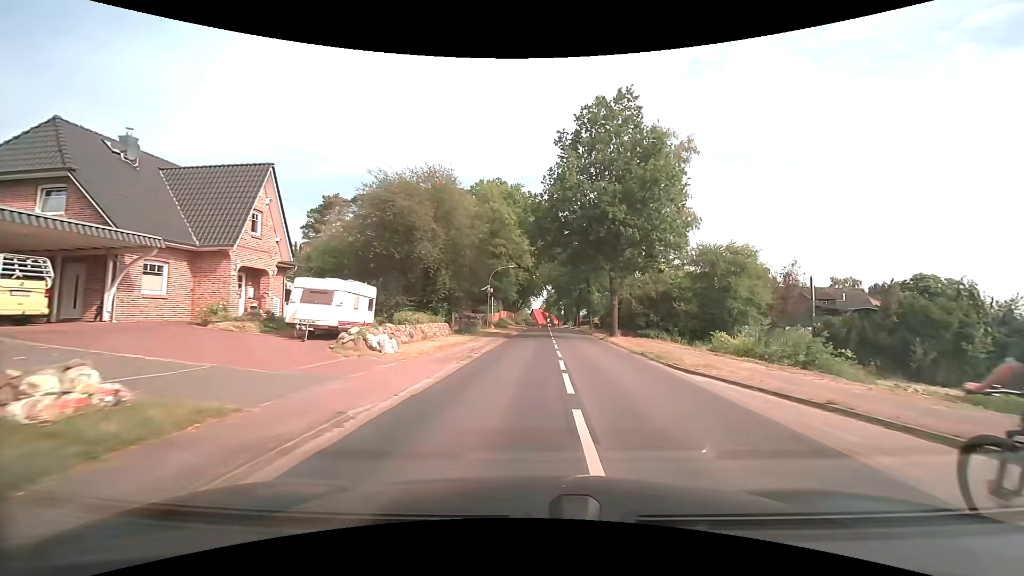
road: secondary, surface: asphalt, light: Day
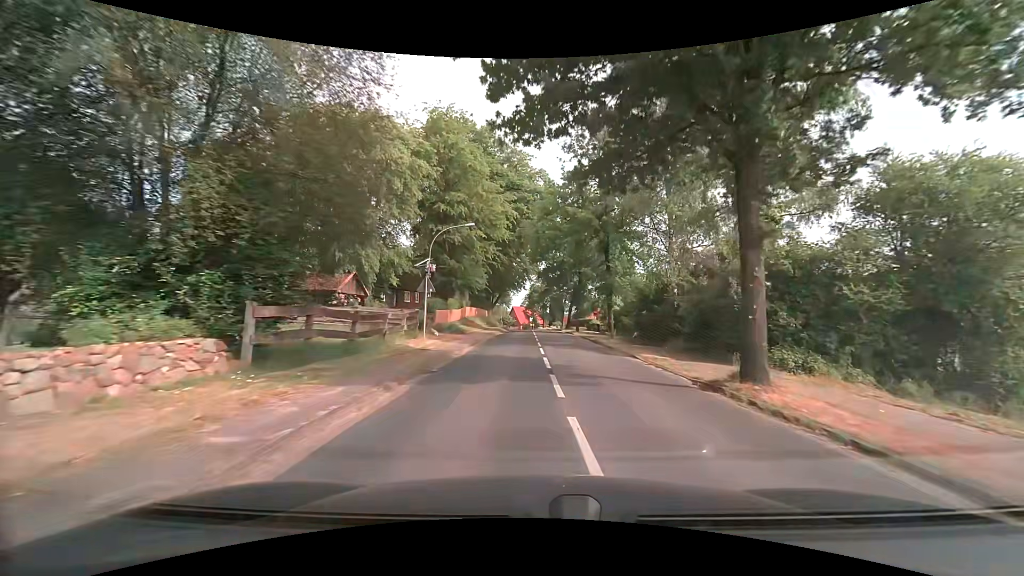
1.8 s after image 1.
(+0.5, +22.1) m; +2°
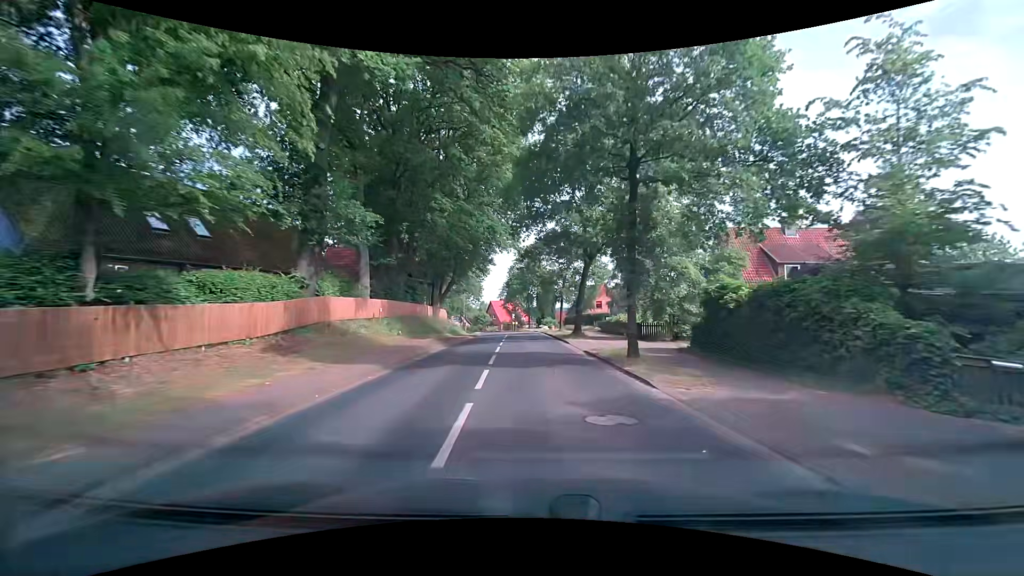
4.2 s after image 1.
(+0.9, +31.2) m; +2°
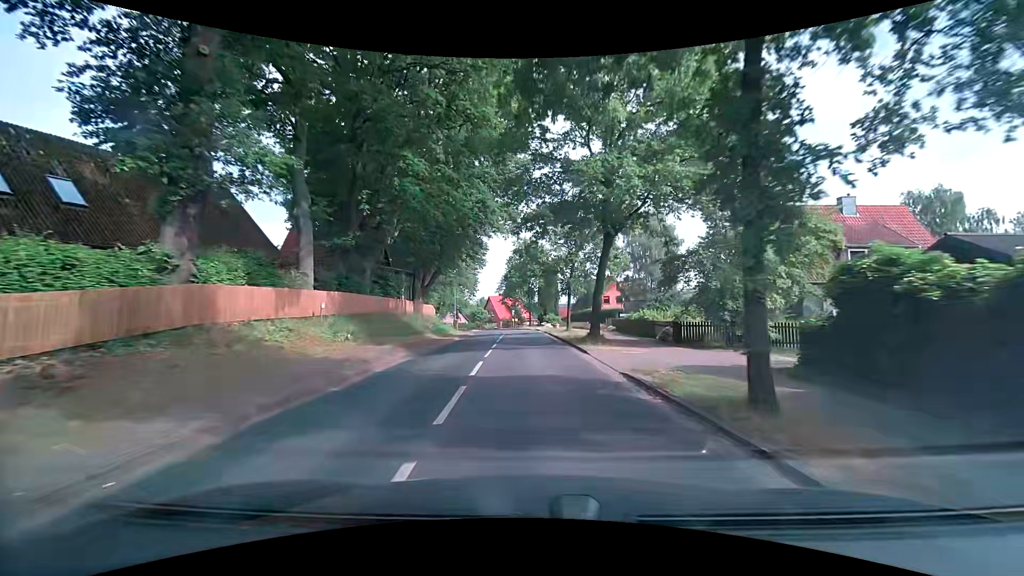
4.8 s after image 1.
(-0.1, +7.6) m; -1°
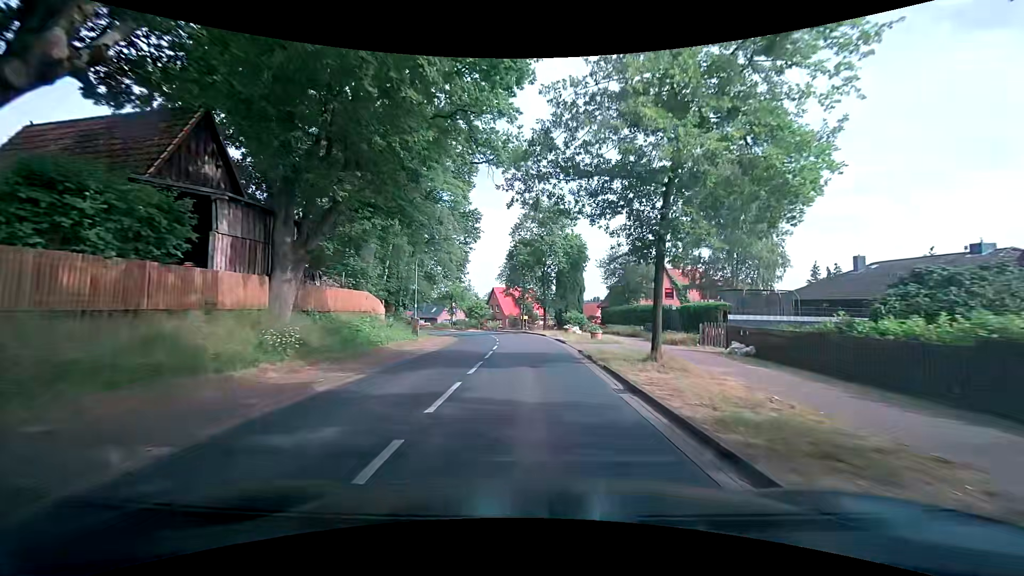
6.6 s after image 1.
(-0.3, +21.9) m; -2°
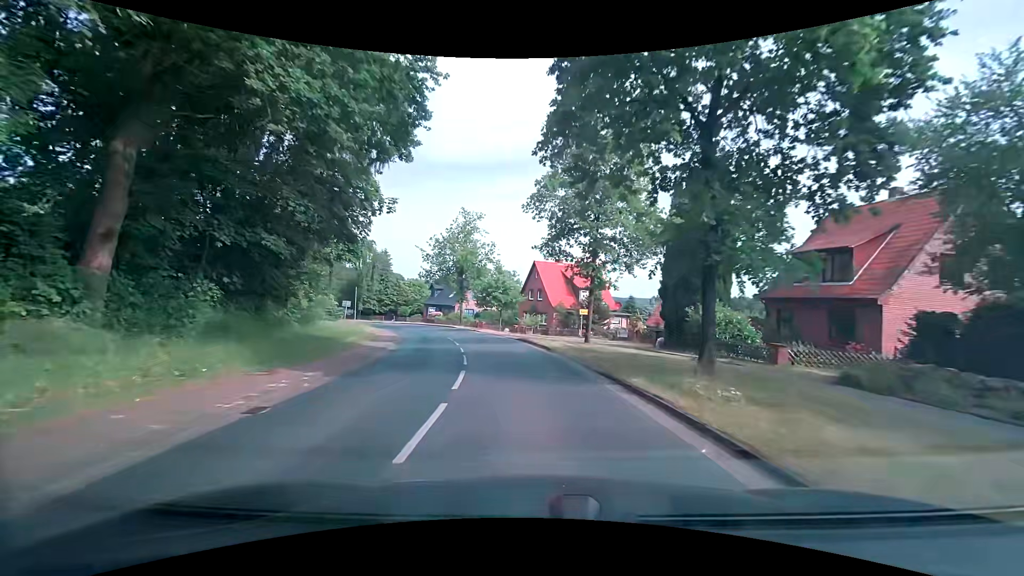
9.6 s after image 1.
(-1.0, +34.3) m; -6°
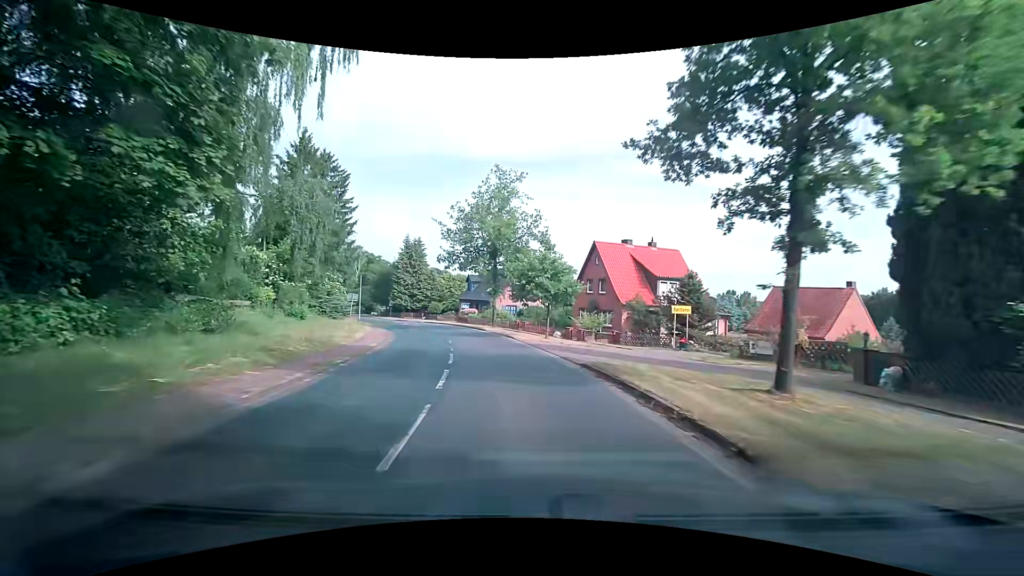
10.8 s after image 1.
(-0.5, +13.9) m; -5°
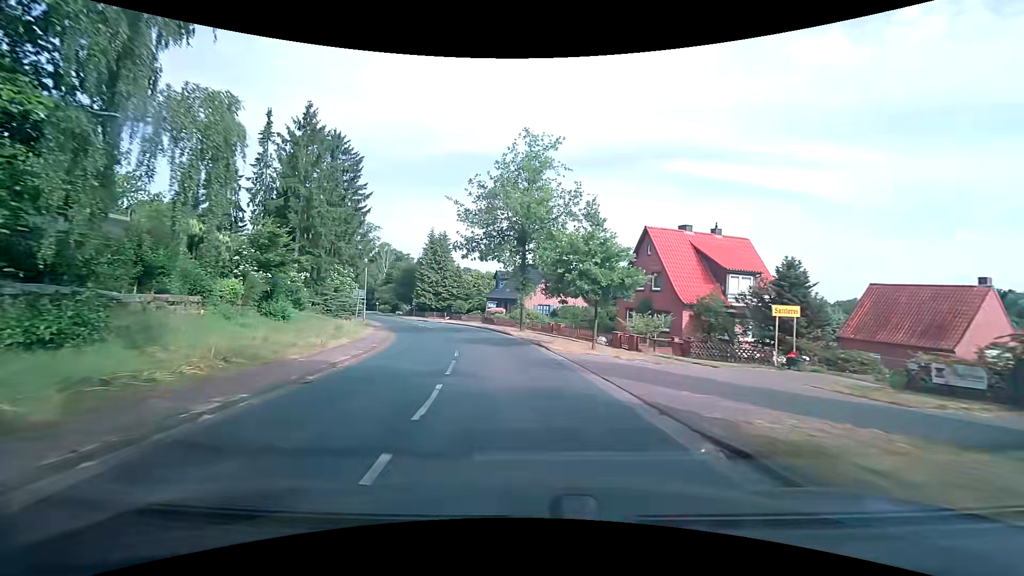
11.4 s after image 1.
(-0.2, +7.1) m; -4°
(0, +10) (-2, +20) (-4, +30) (-7, +39) (-10, +49) (-14, +58) (-17, +67) (-21, +76) (-25, +86) (-29, +95) m
